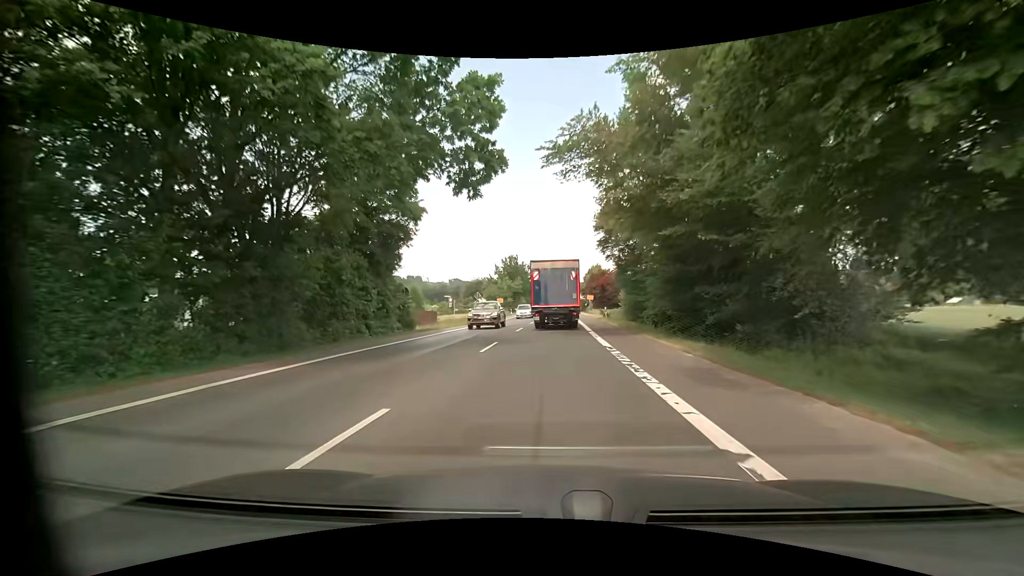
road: primary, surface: asphalt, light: Day
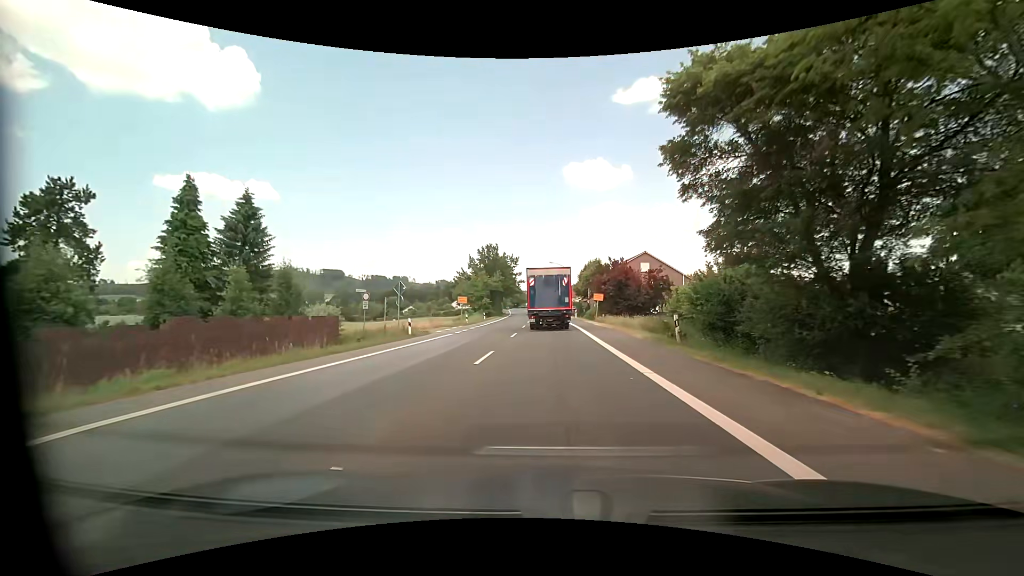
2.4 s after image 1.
(+0.2, +26.0) m; +1°
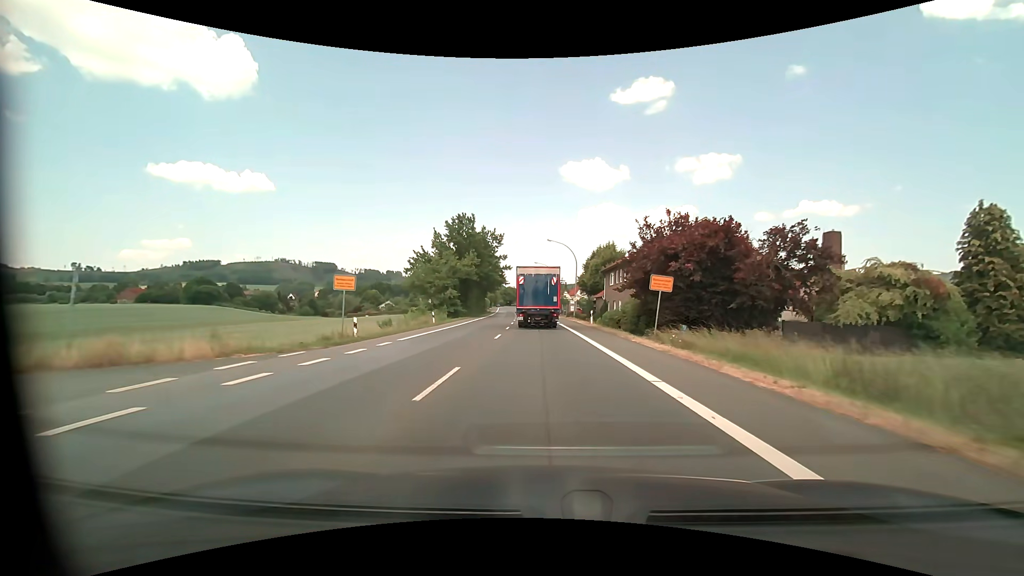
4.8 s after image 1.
(+0.2, +29.2) m; +1°
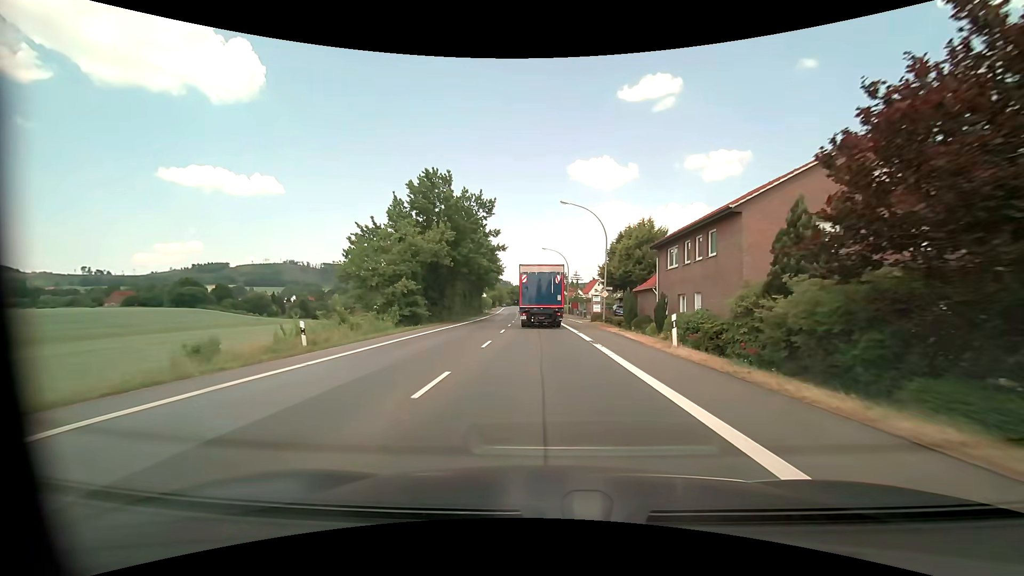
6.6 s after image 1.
(-0.1, +22.8) m; -1°
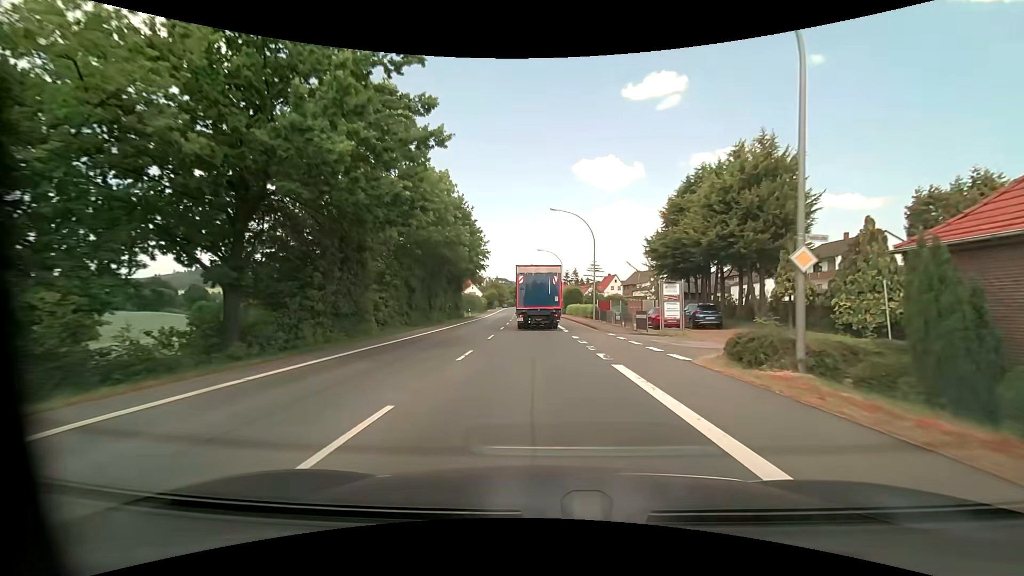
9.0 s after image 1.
(-0.2, +30.1) m; -1°
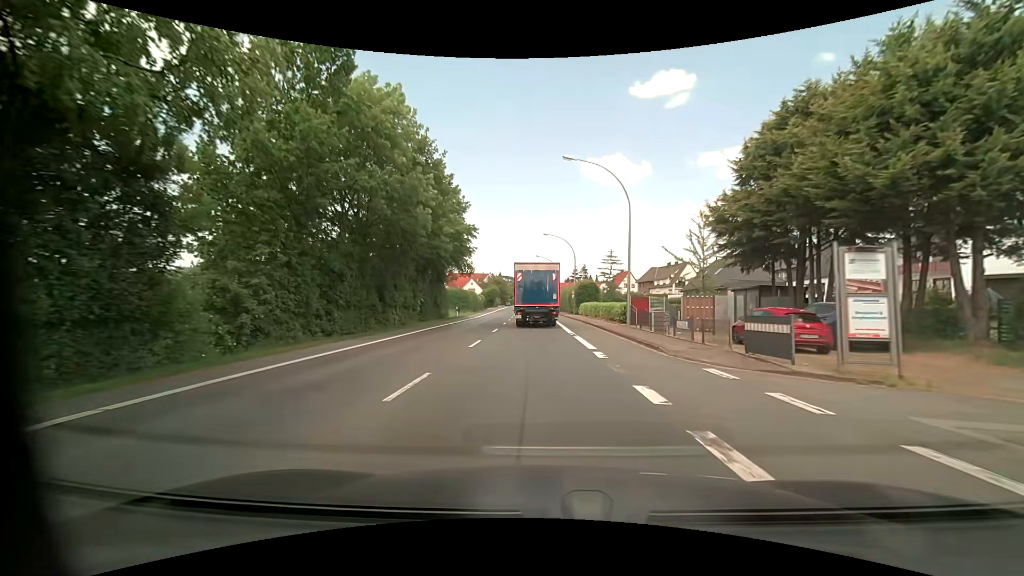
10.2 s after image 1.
(-0.1, +14.8) m; -1°
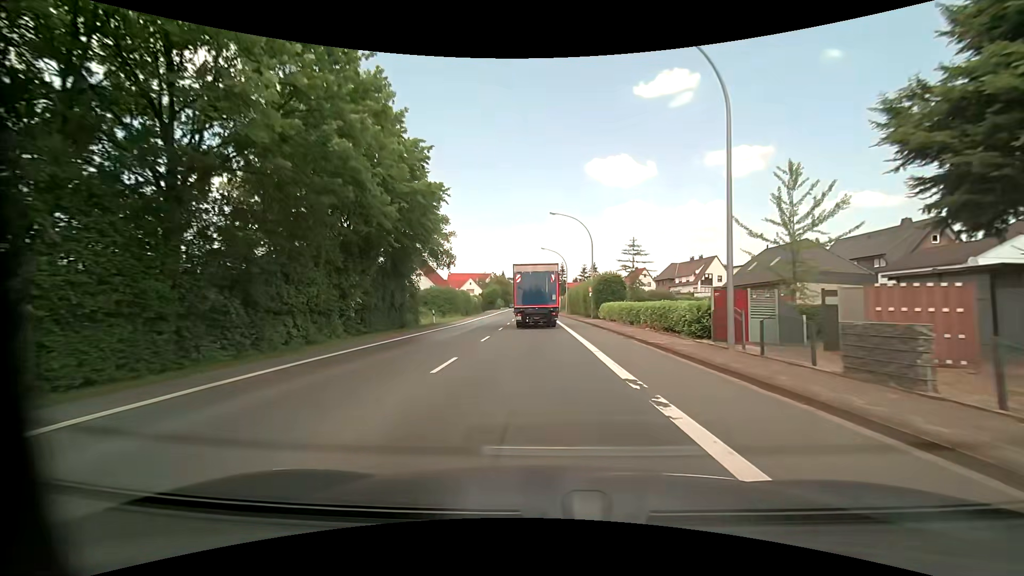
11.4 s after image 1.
(0.0, +14.7) m; -1°
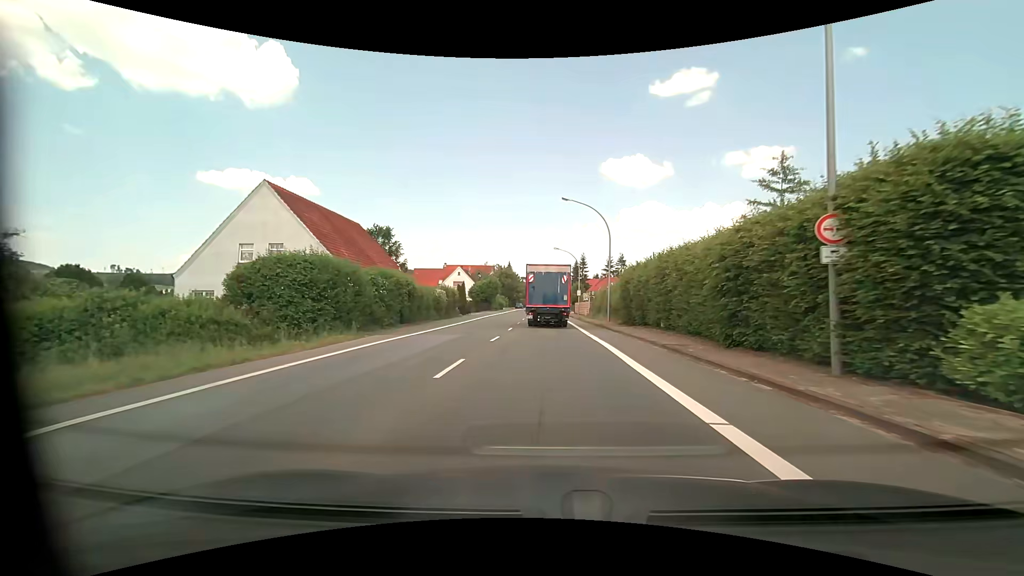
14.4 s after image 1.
(-0.5, +36.4) m; -1°
(0, +10) (0, +20) (0, +30) (0, +40) (0, +50) (0, +60) (0, +70) (0, +80) (0, +90) (0, +100) m
